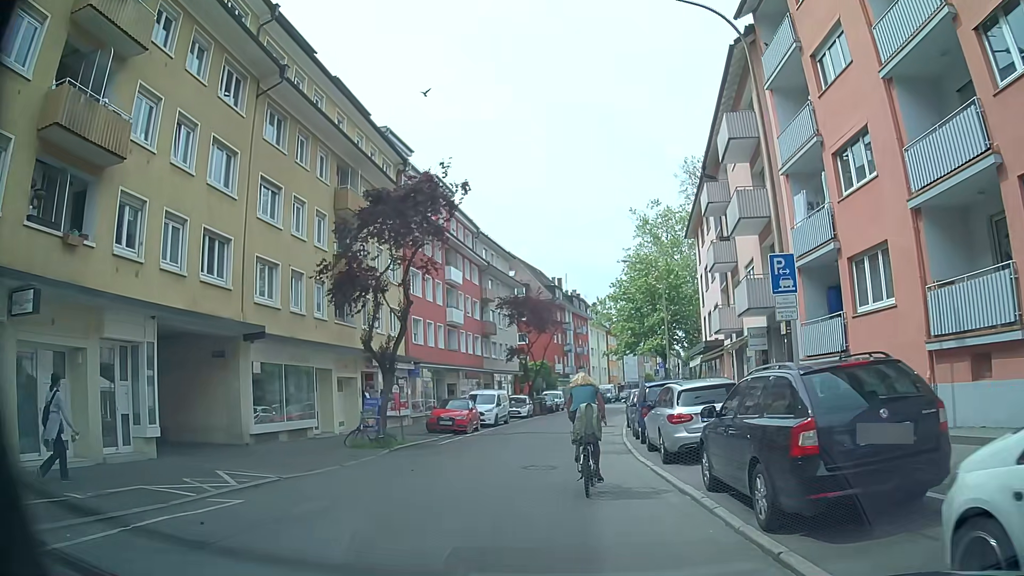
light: Day
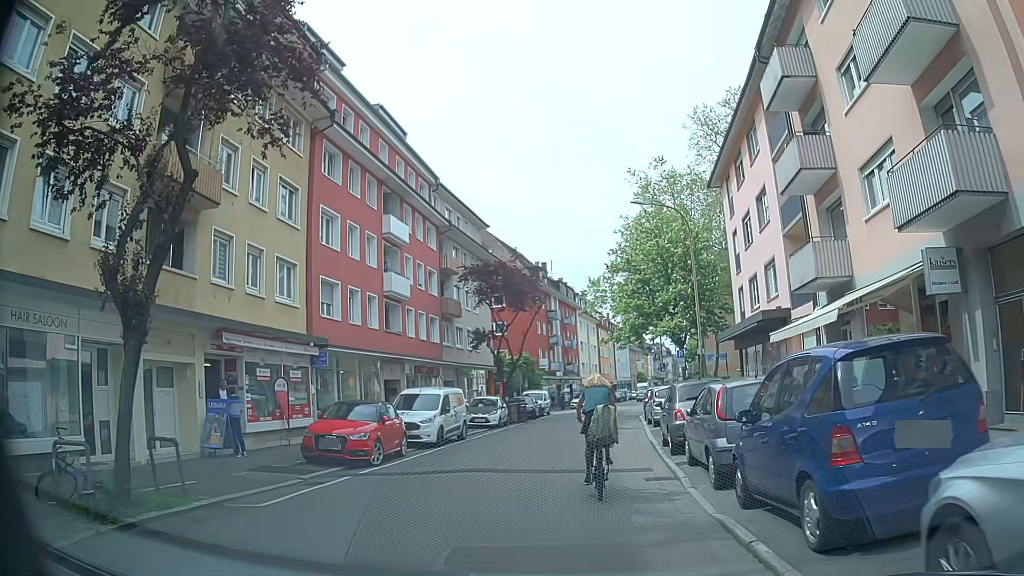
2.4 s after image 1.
(+0.1, +12.5) m; 0°
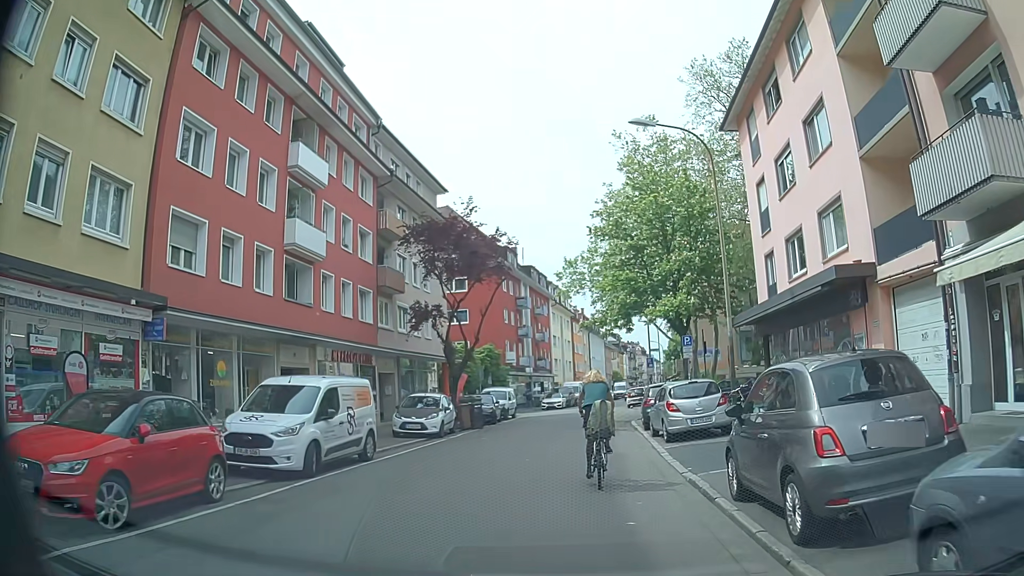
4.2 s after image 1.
(+0.3, +8.7) m; +4°
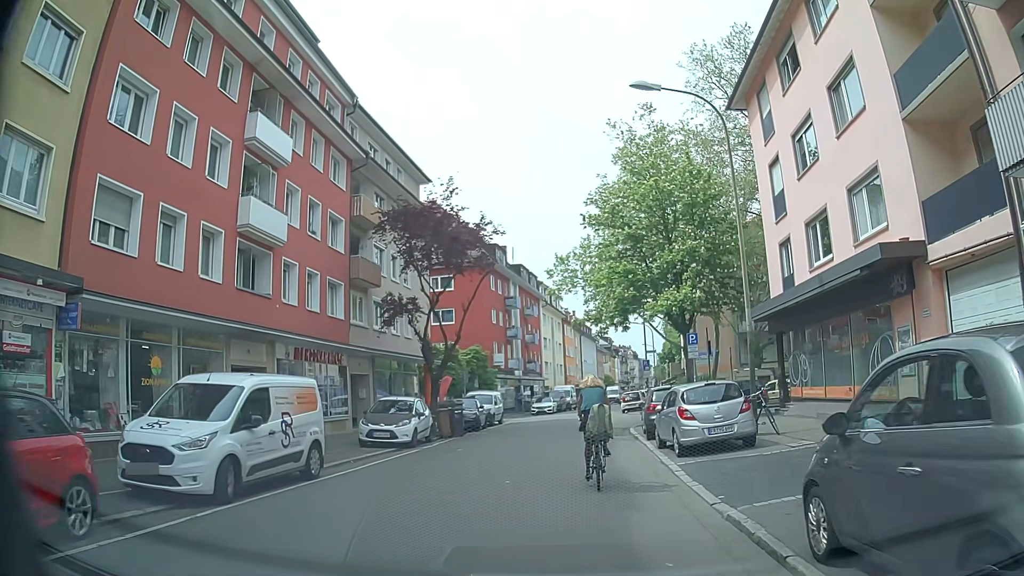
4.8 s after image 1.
(0.0, +2.9) m; +1°
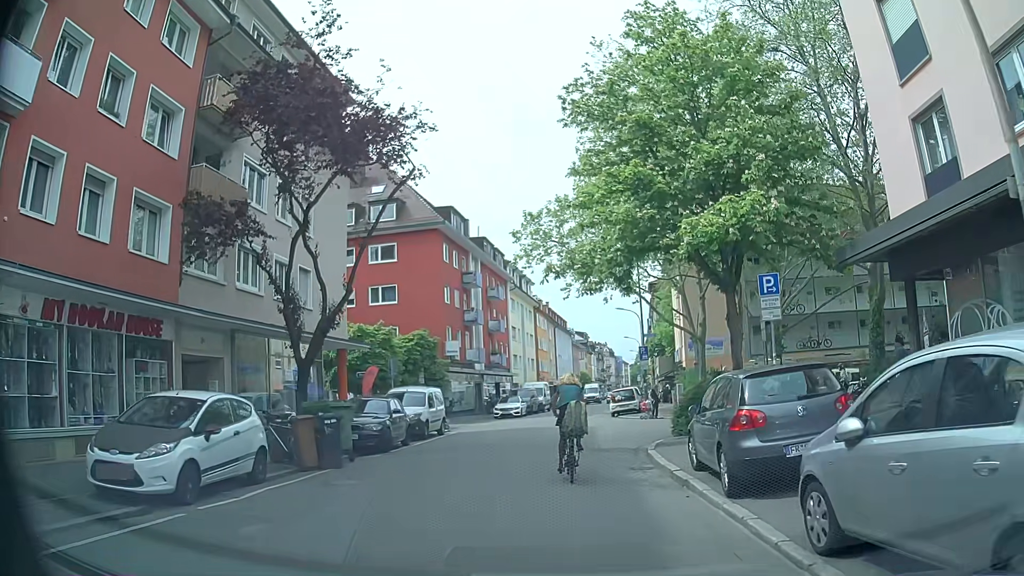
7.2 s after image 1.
(+0.4, +11.5) m; +2°
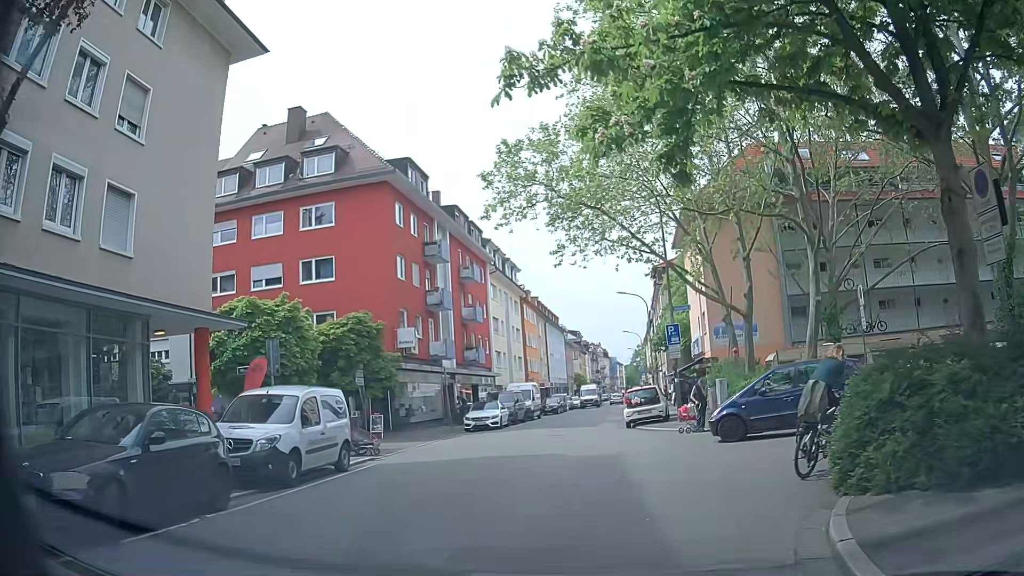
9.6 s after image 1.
(+0.3, +11.0) m; +3°
